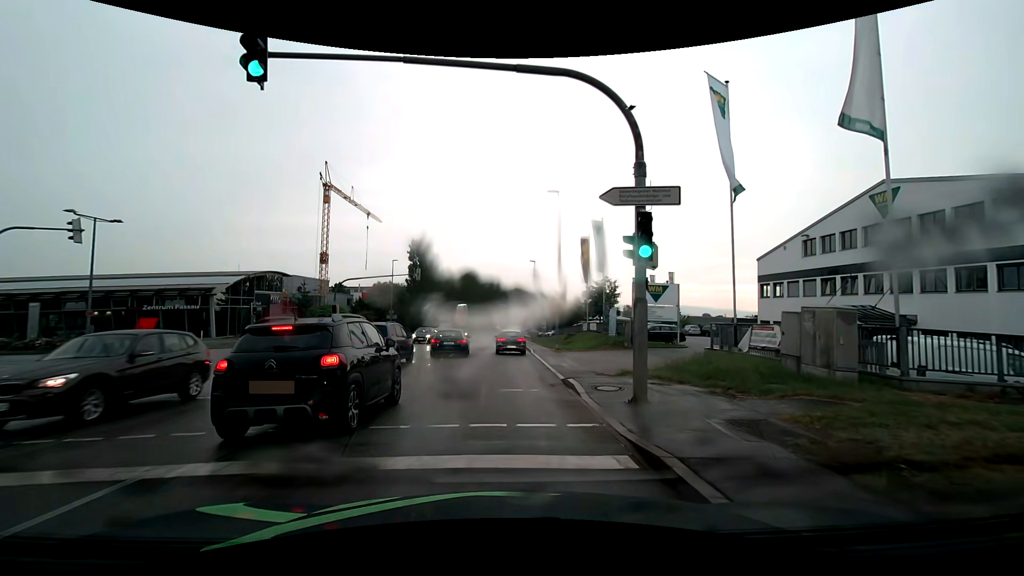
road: secondary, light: Day
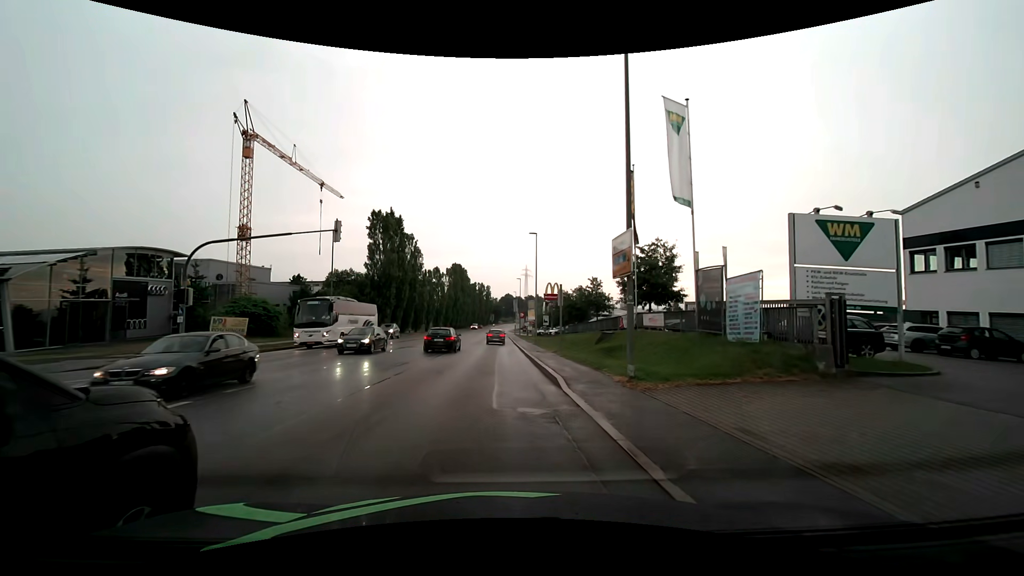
(+0.1, +20.7) m; +1°
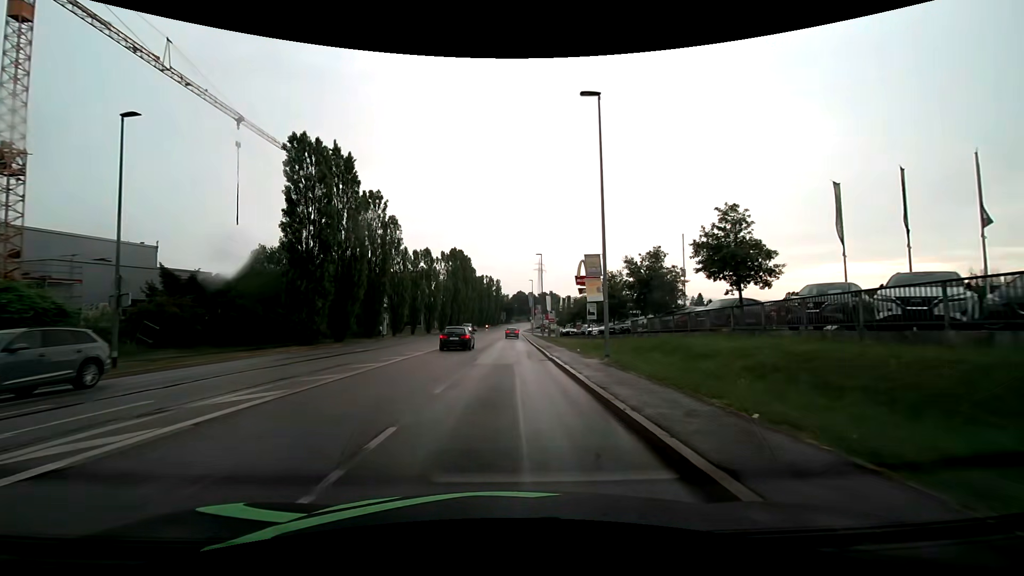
(-0.5, +28.0) m; -2°
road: tertiary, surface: asphalt
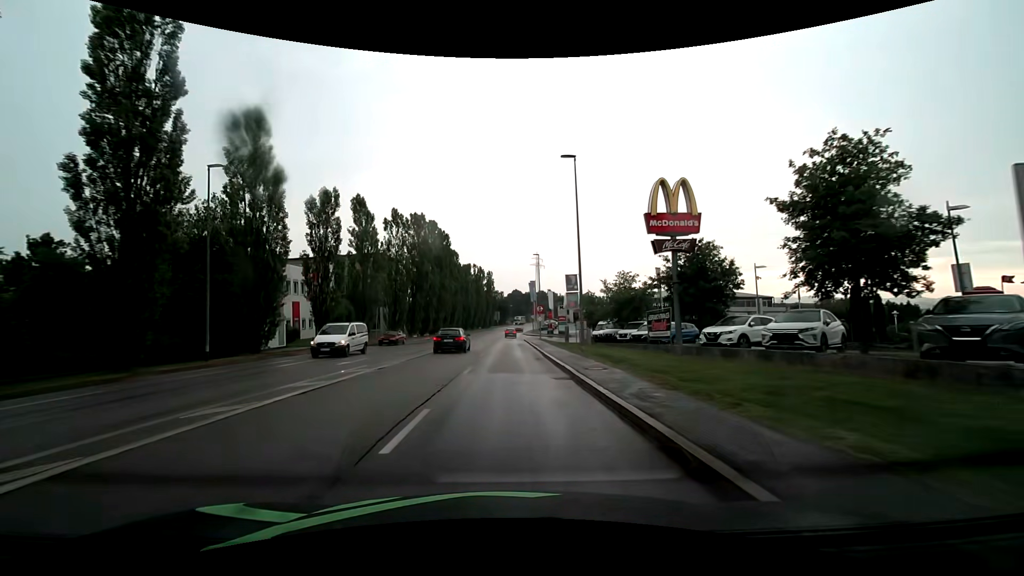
(+0.3, +34.7) m; +1°
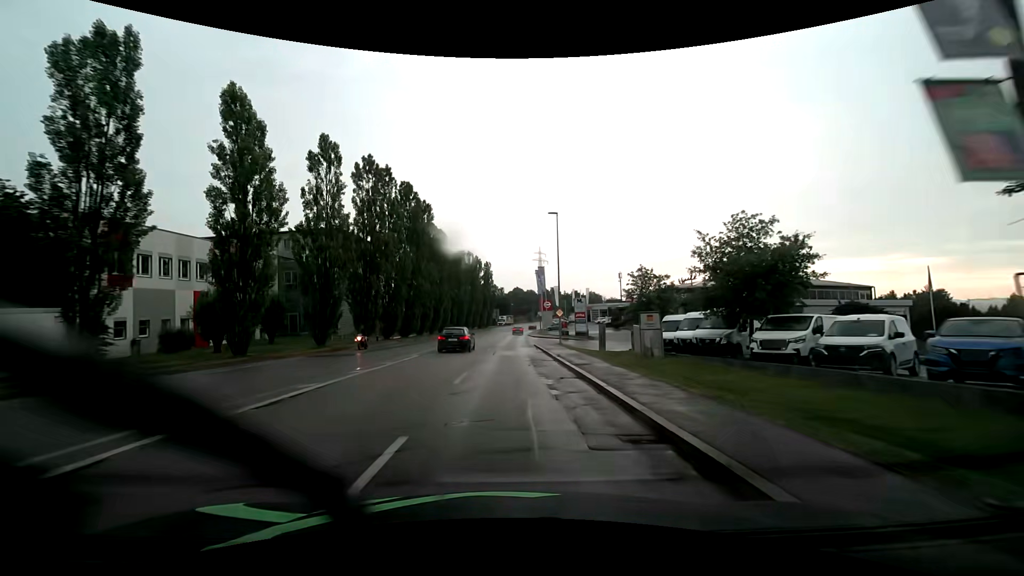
(-0.1, +21.9) m; 0°
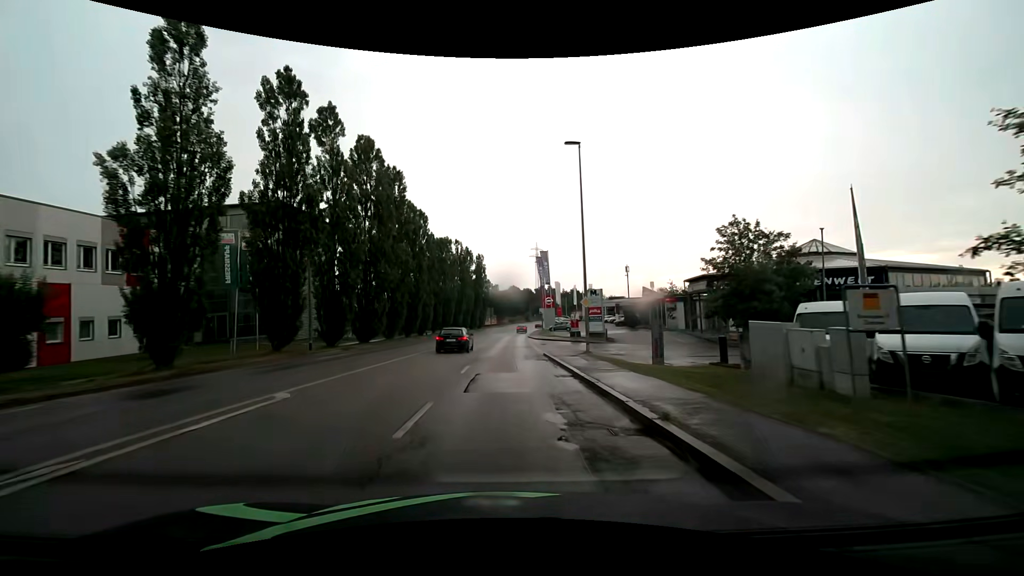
(0.0, +15.0) m; 0°
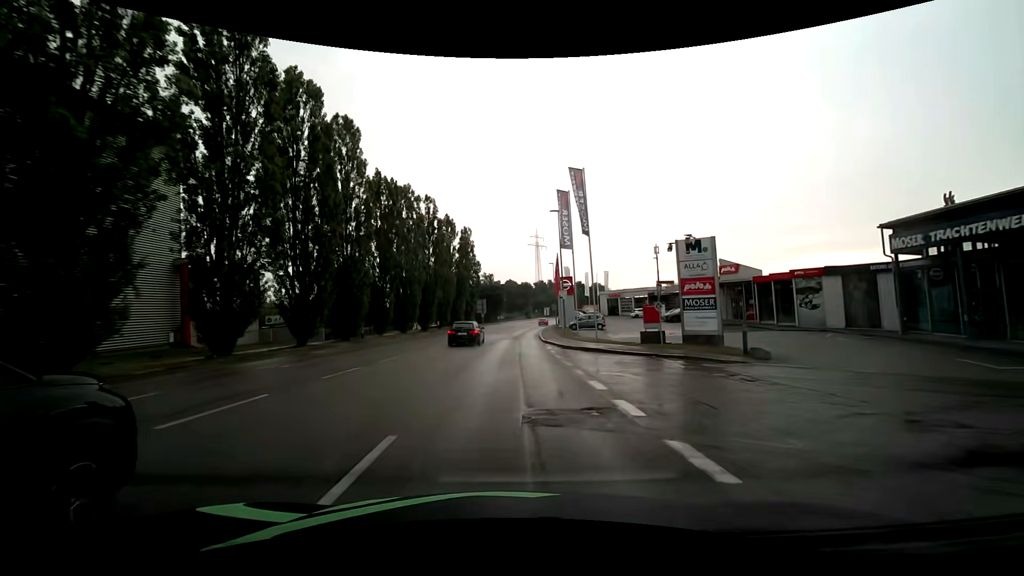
(+0.1, +30.2) m; 0°
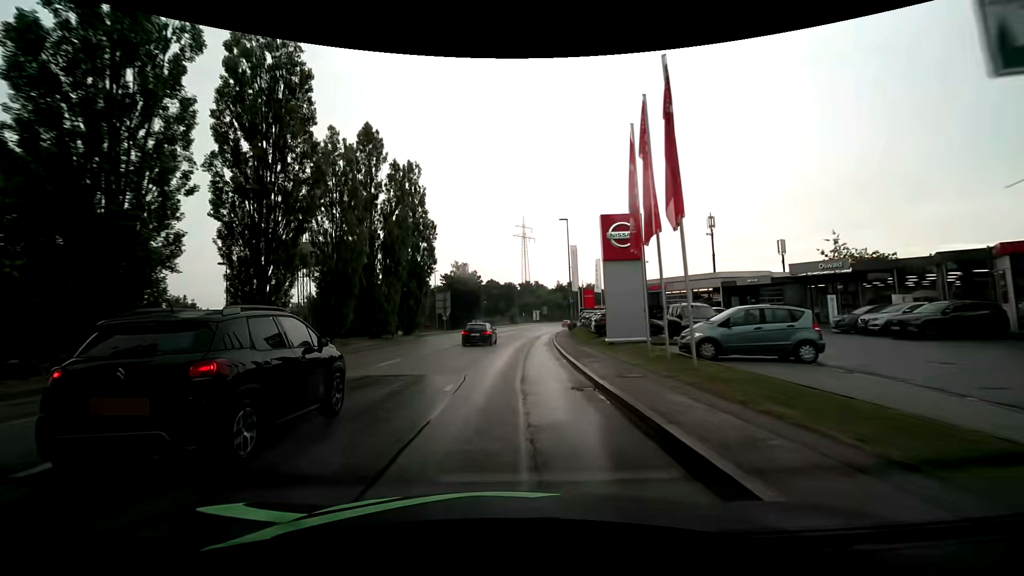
(+0.7, +37.9) m; +2°
(0, +10) (0, +20) (+1, +30) (+2, +40) (+3, +50) (+4, +60) (+5, +70) (+7, +80) (+9, +89) (+11, +99) m
